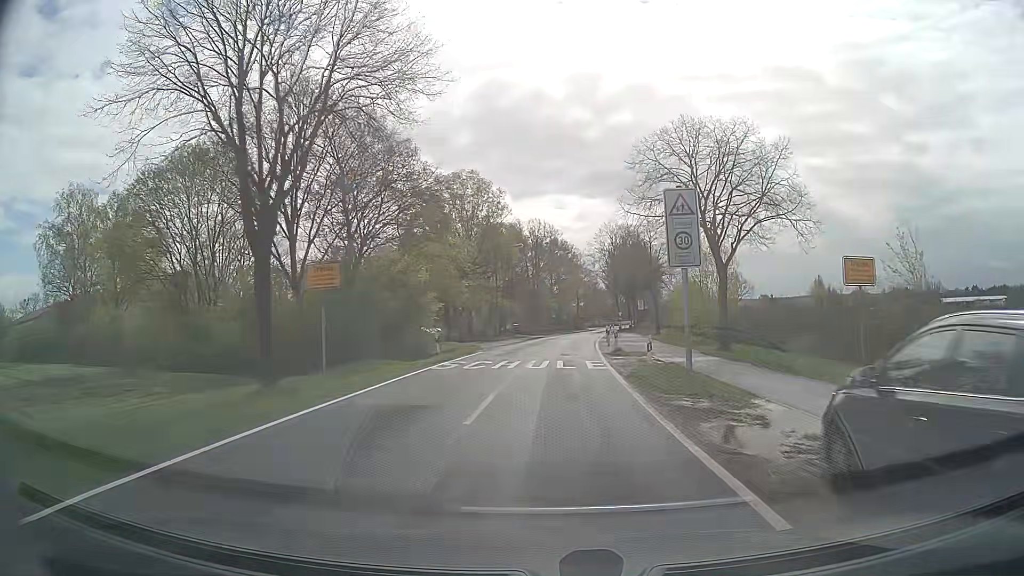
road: secondary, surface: asphalt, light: Day
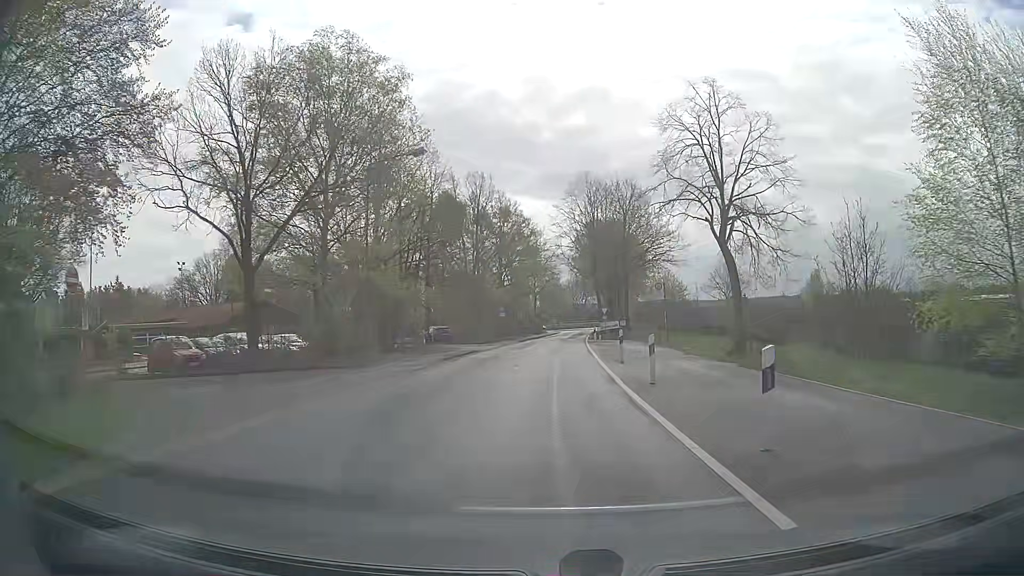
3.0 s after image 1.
(+0.9, +31.6) m; +3°
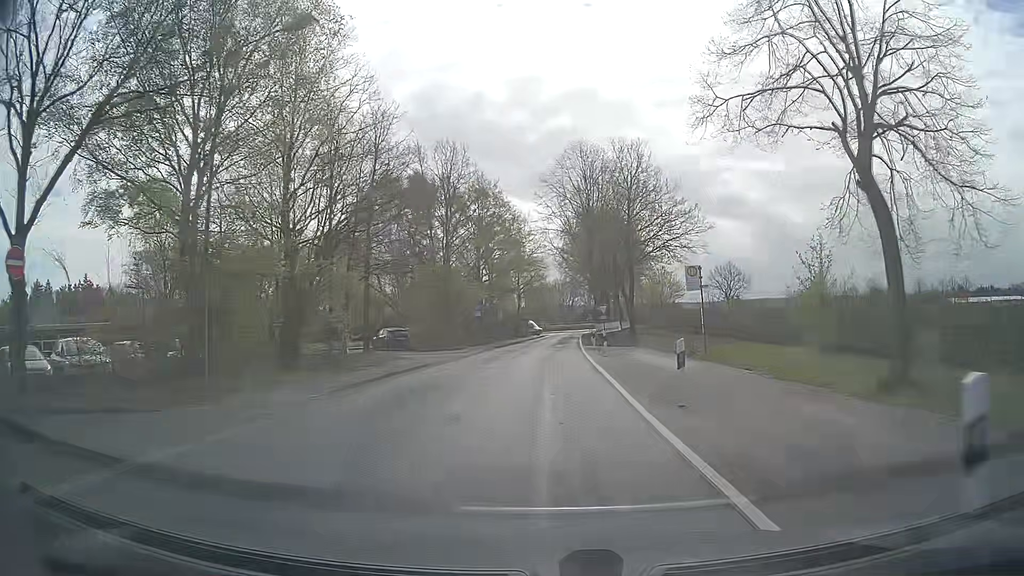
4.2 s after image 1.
(+0.4, +12.0) m; +3°
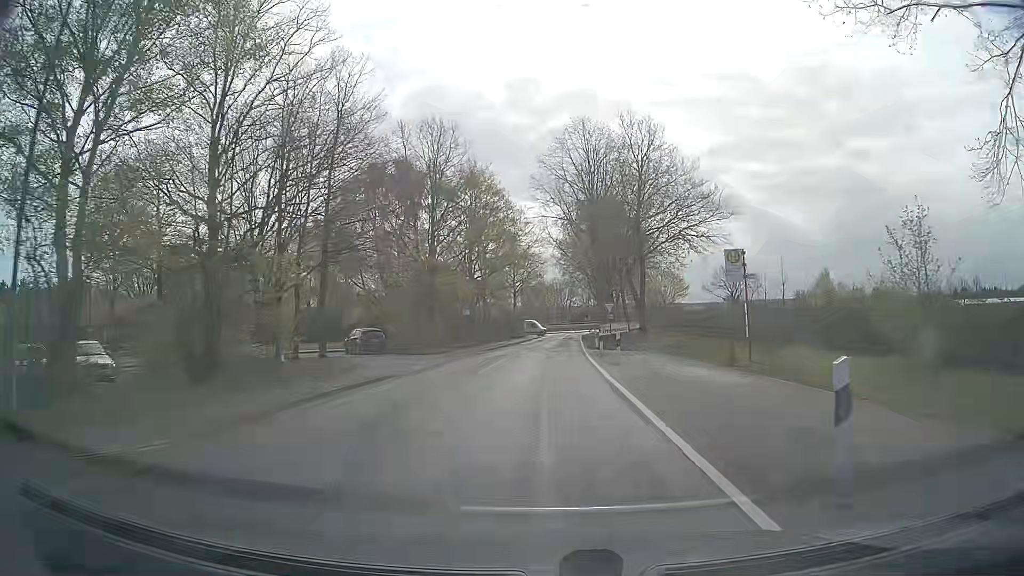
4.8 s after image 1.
(0.0, +6.1) m; 0°
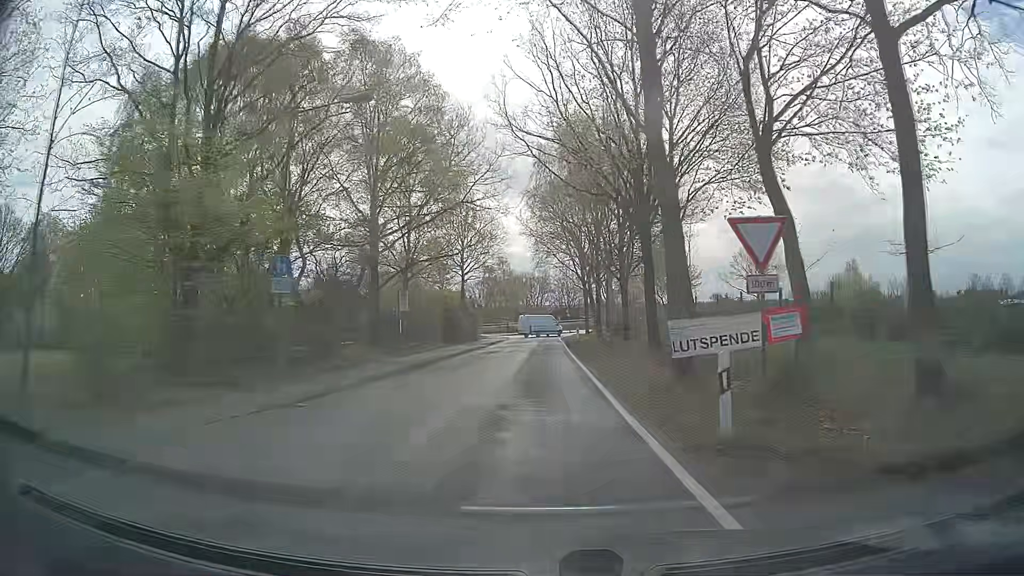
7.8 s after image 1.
(+0.9, +31.8) m; +3°
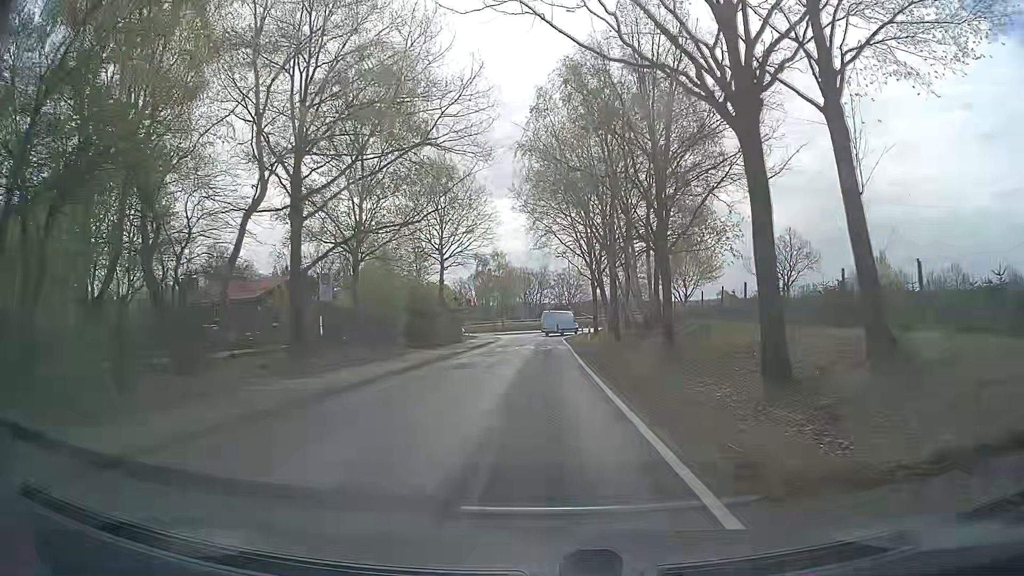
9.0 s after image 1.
(0.0, +13.0) m; 0°
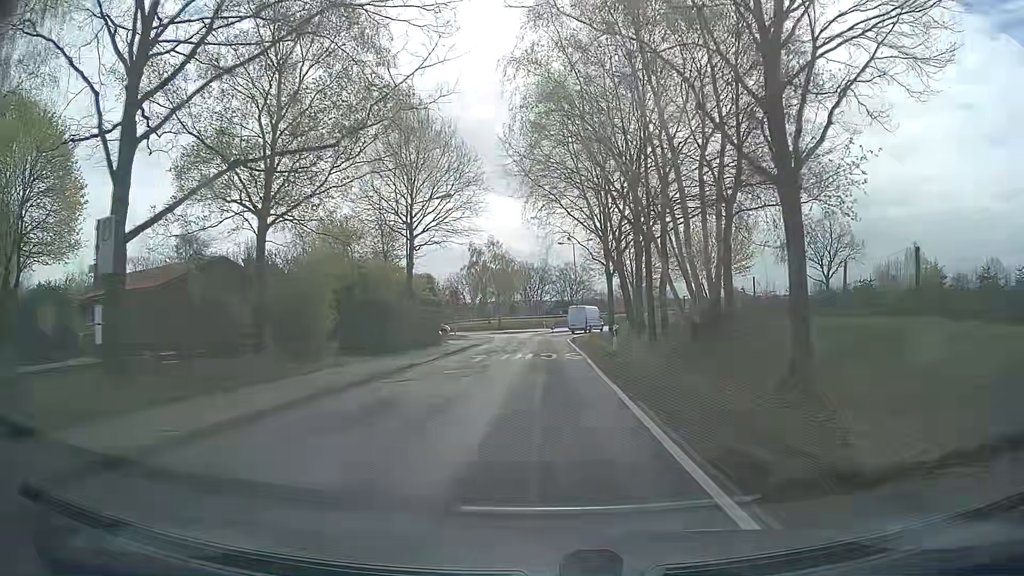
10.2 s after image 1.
(-0.1, +12.8) m; -1°
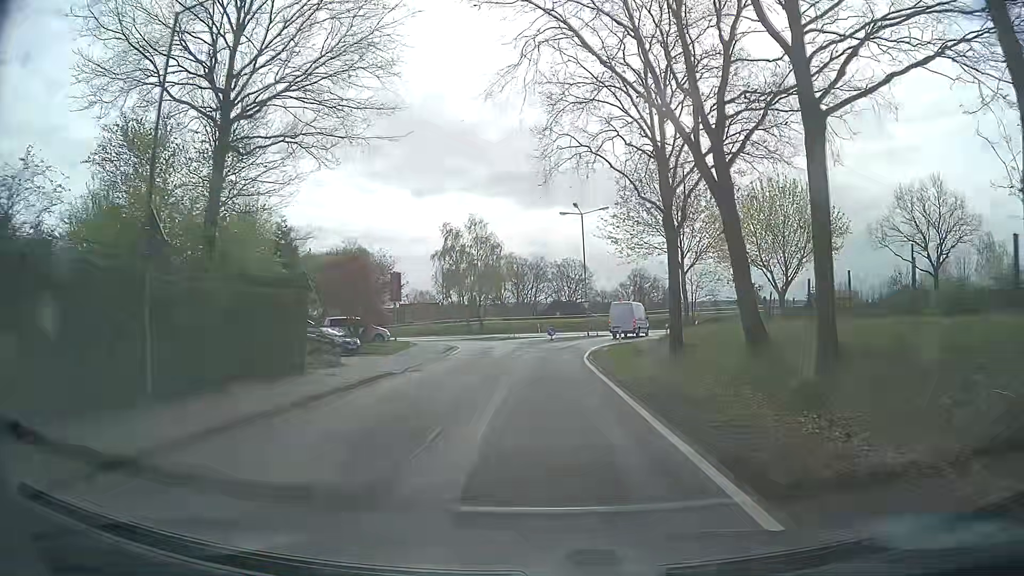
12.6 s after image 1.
(+0.2, +24.2) m; 0°
(0, +10) (0, +20) (+1, +30) (+2, +40) (+5, +49) (+9, +59) (+7, +68) (0, +75) (-9, +80) (-18, +84) m
